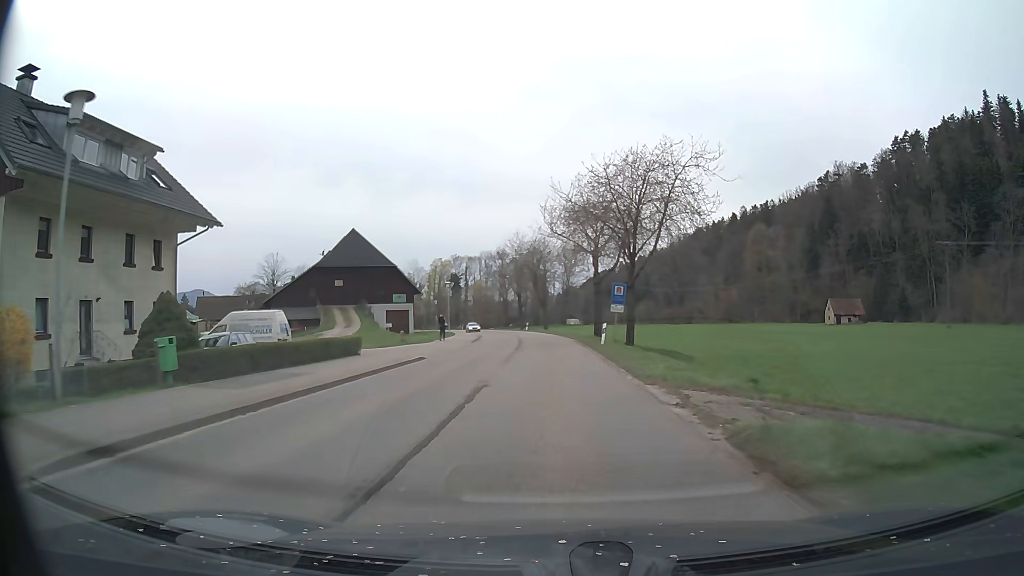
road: secondary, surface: asphalt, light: Day
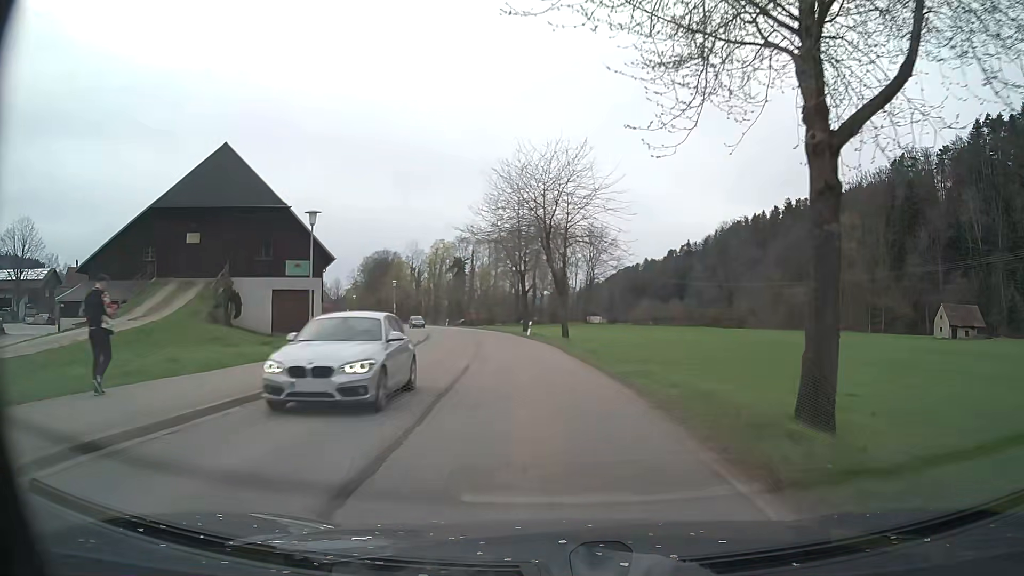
(-0.4, +39.7) m; -1°
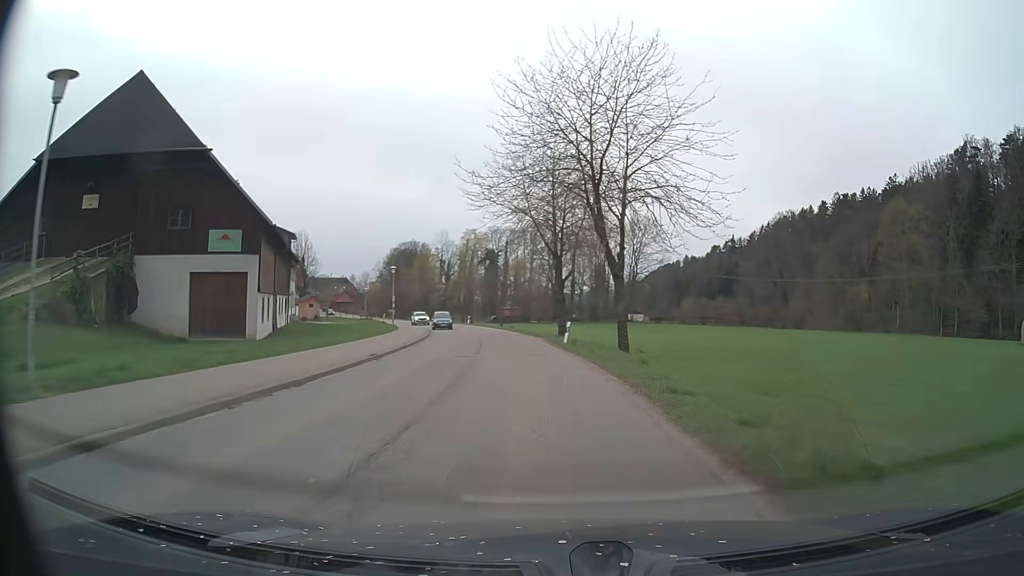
(-0.5, +15.8) m; -3°
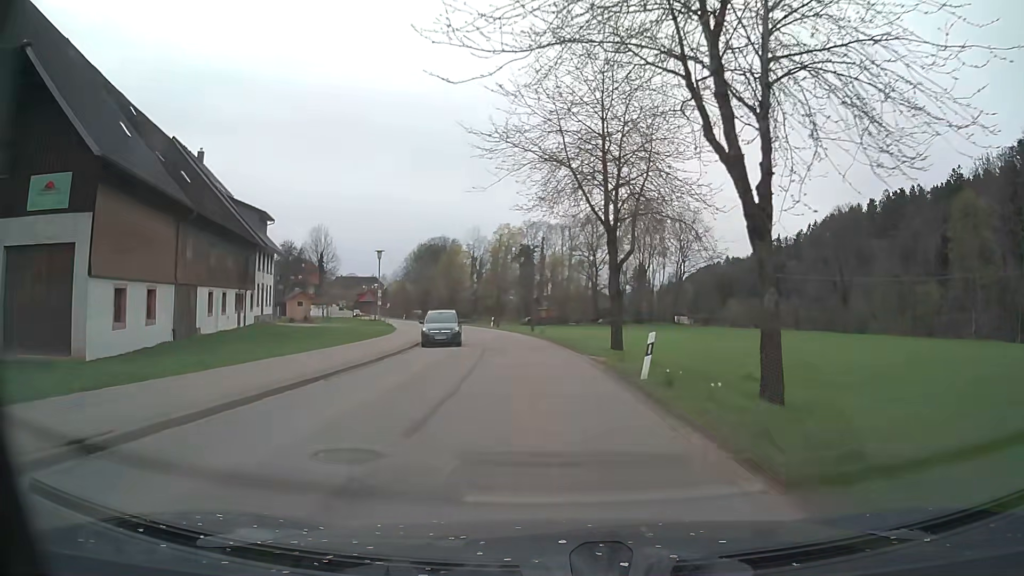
(-0.5, +15.3) m; -3°
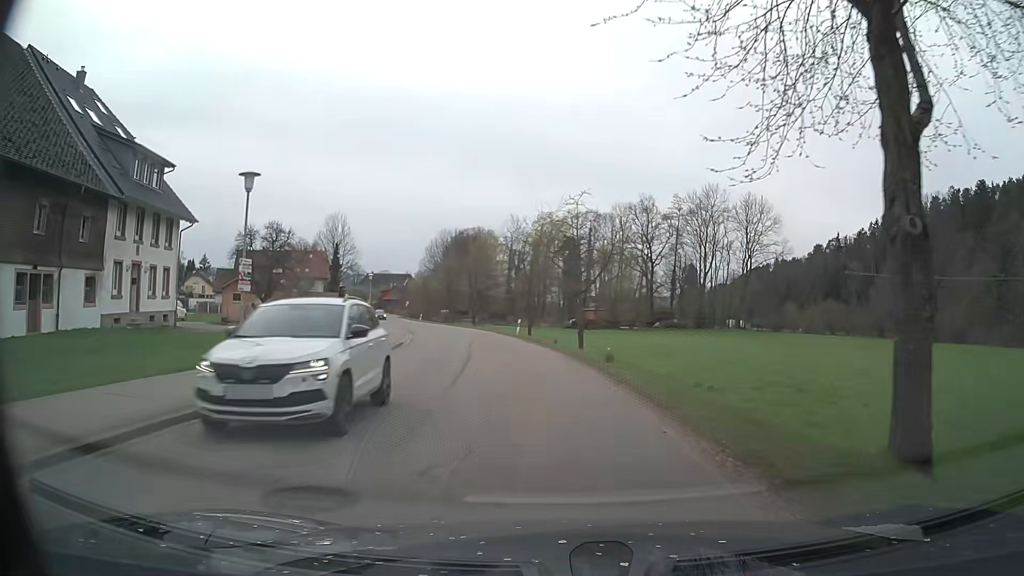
(-0.8, +22.7) m; -4°
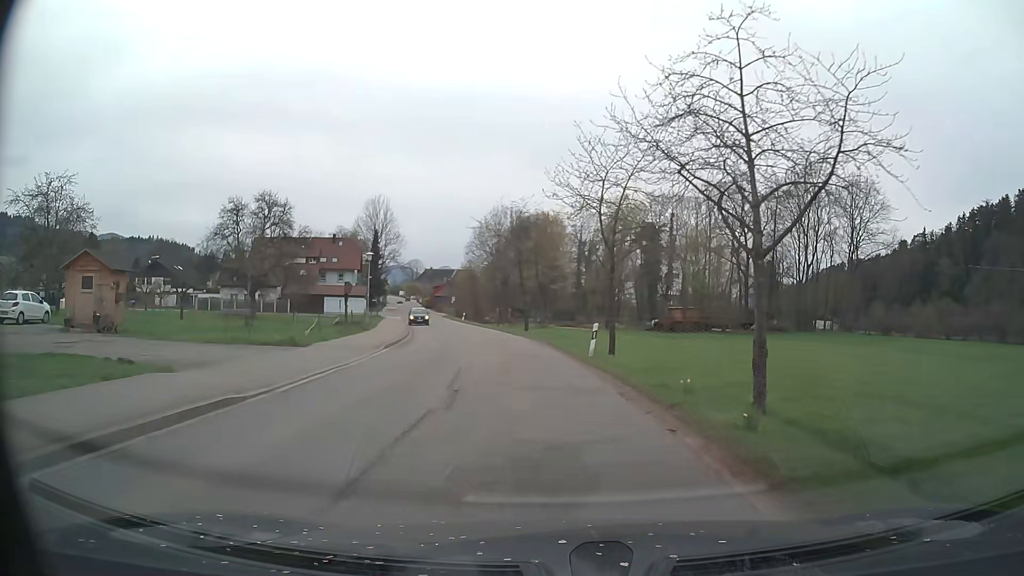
(-1.0, +22.6) m; -6°
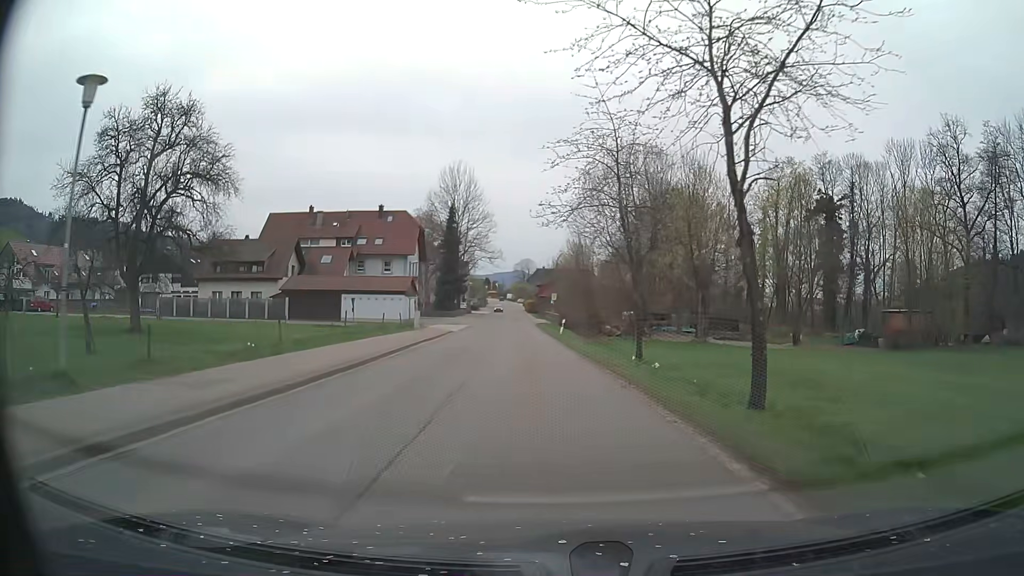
(-3.3, +37.6) m; -10°
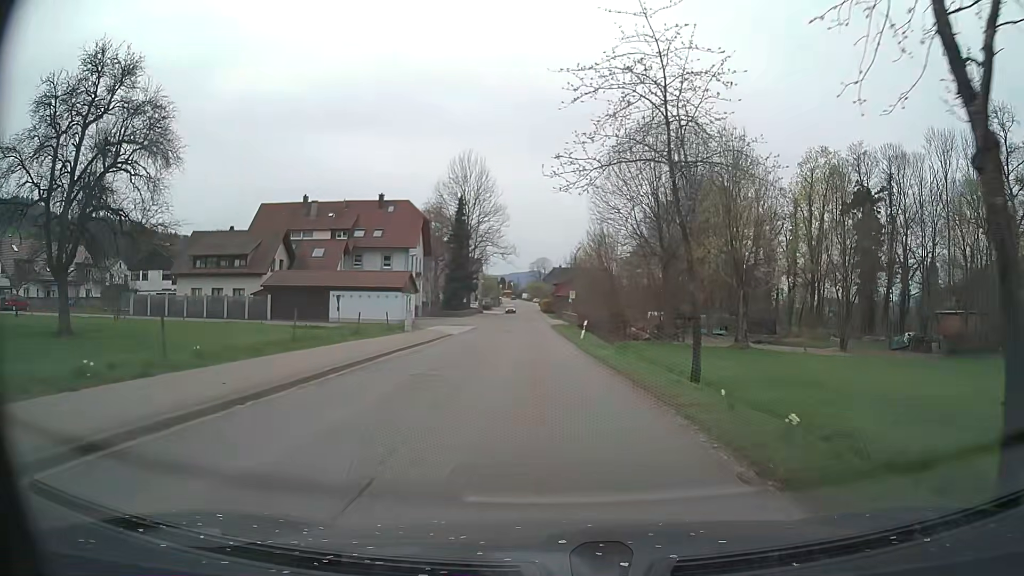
(-0.1, +7.6) m; -1°
(0, +10) (0, +20) (-1, +30) (-1, +40) (-1, +50) (-2, +60) (-2, +70) (-3, +80) (-3, +90) (-4, +100) m
